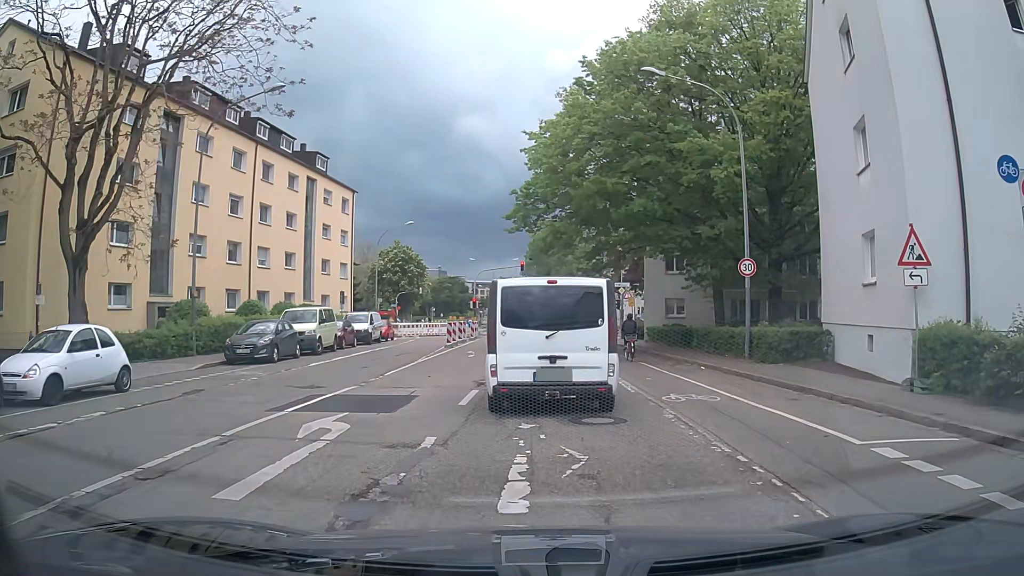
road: residential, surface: asphalt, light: Day
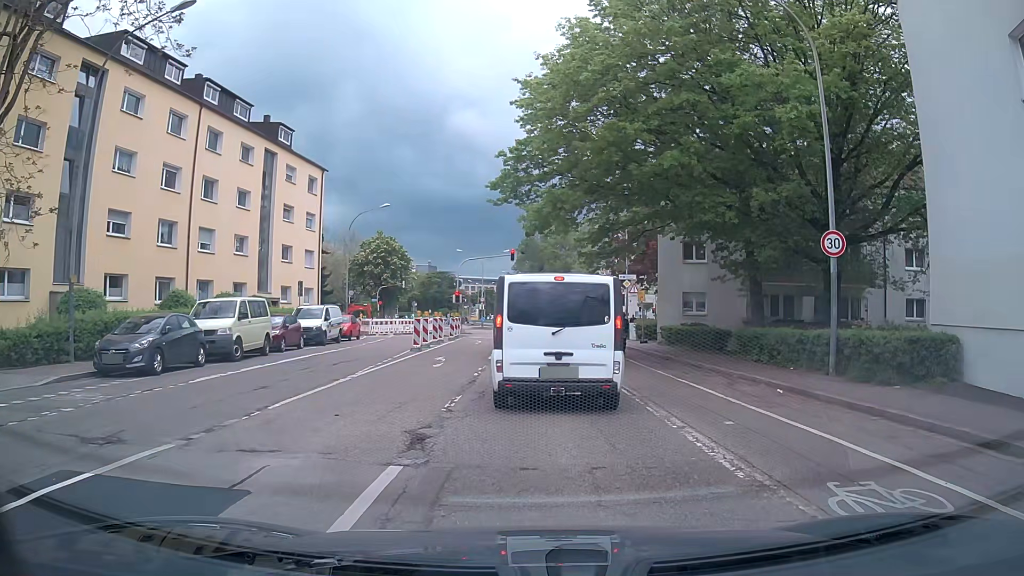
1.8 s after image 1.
(+0.1, +7.2) m; +1°
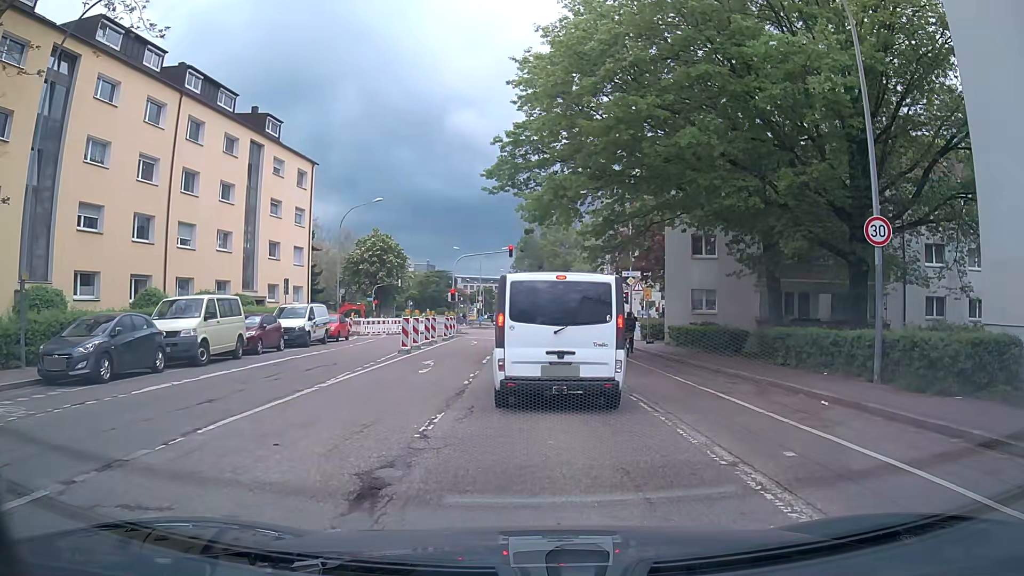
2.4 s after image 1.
(0.0, +2.2) m; +1°
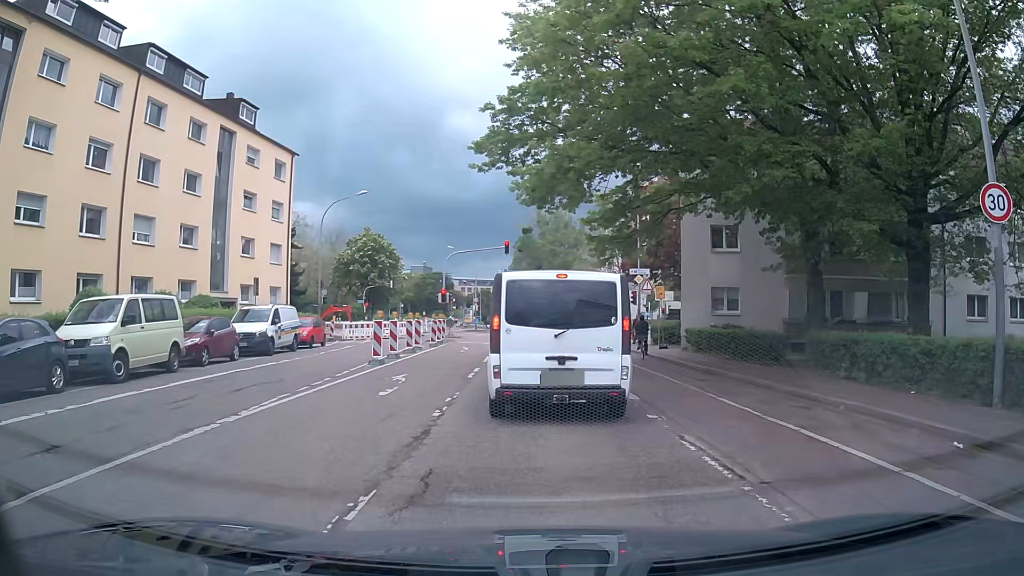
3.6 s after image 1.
(-0.1, +4.1) m; -1°
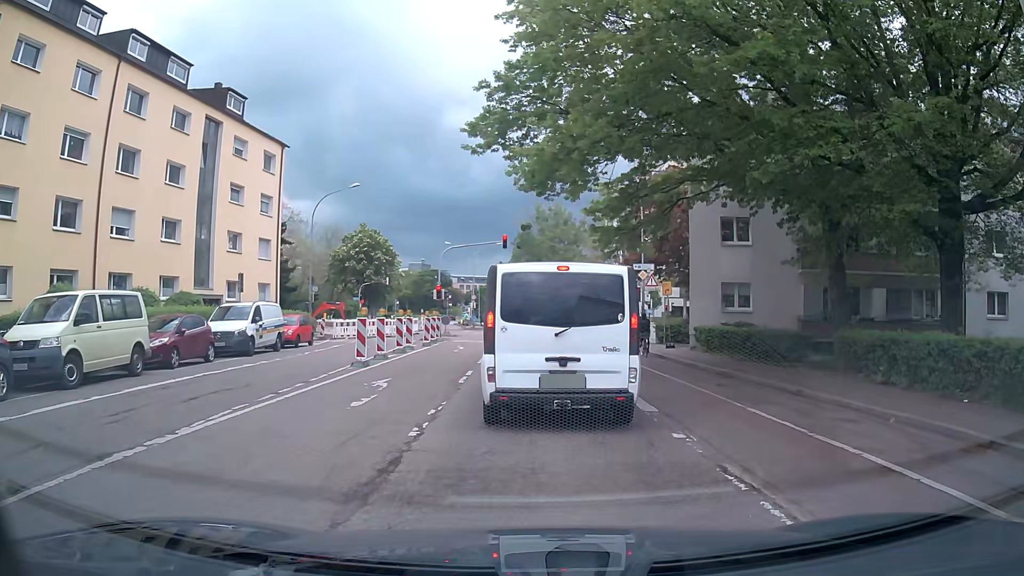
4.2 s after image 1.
(0.0, +1.8) m; -1°
